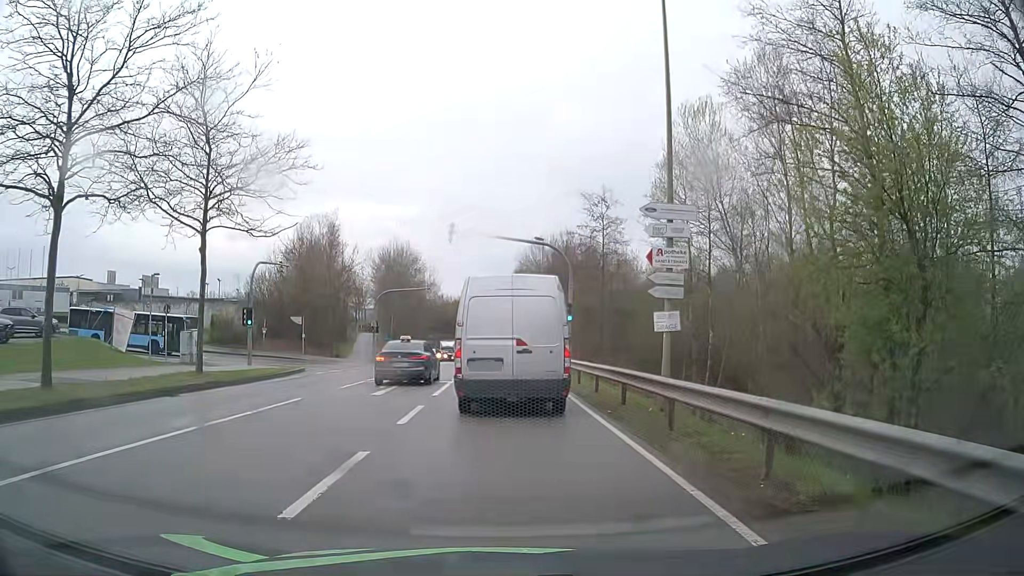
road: secondary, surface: asphalt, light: Day
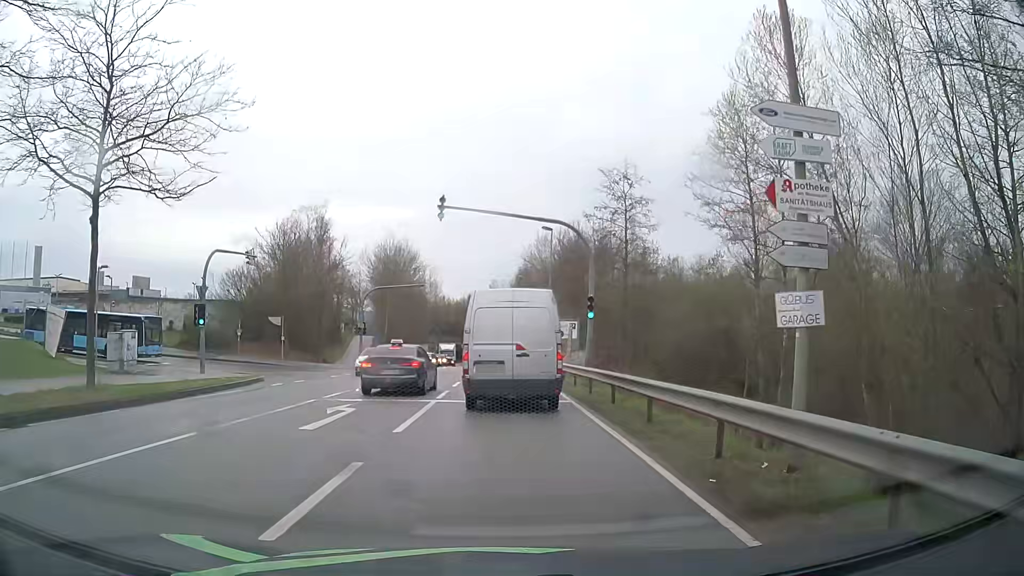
(0.0, +6.5) m; 0°
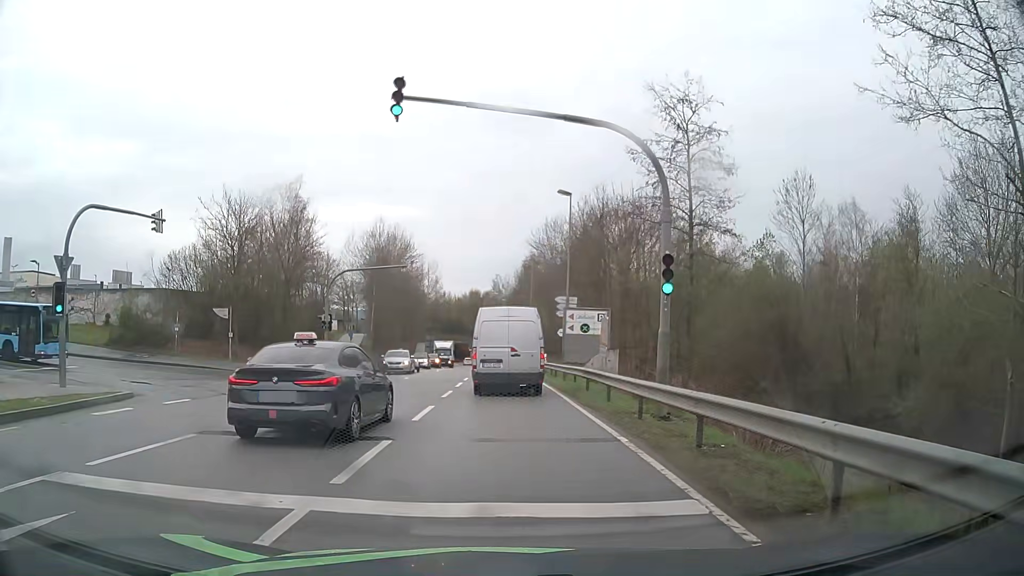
(-0.1, +11.3) m; -1°
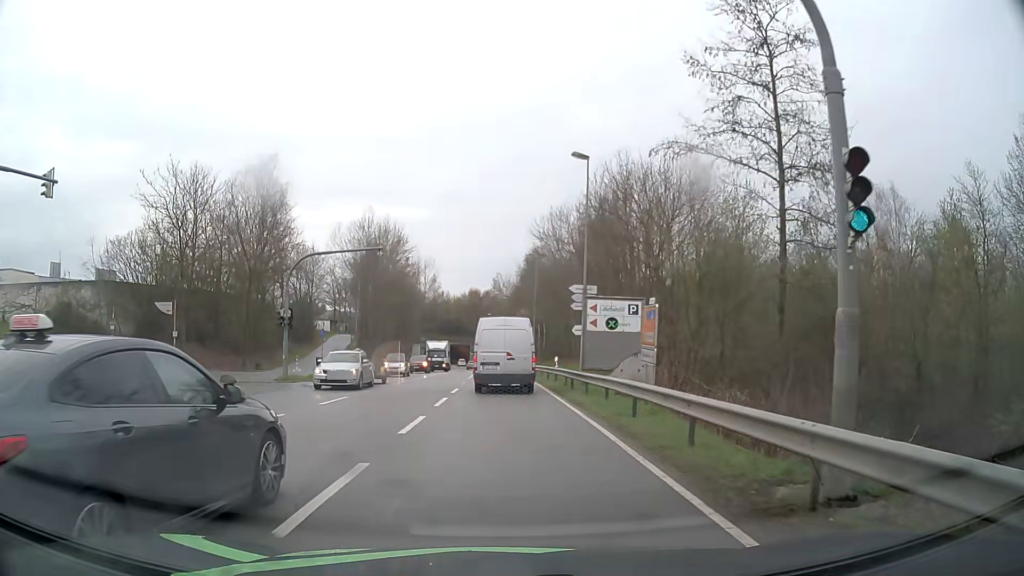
(+0.1, +7.8) m; +1°
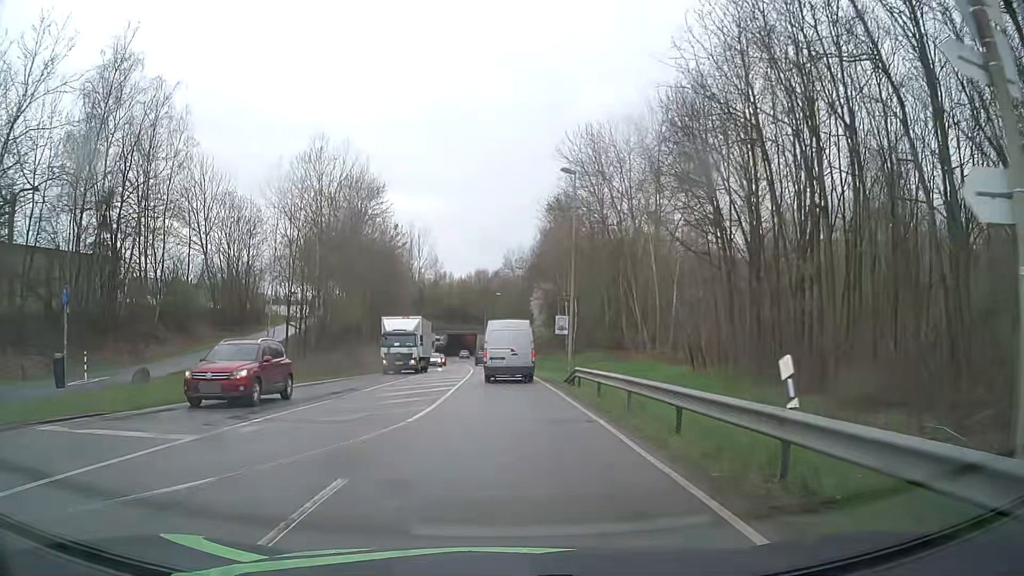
(-0.3, +25.7) m; -1°
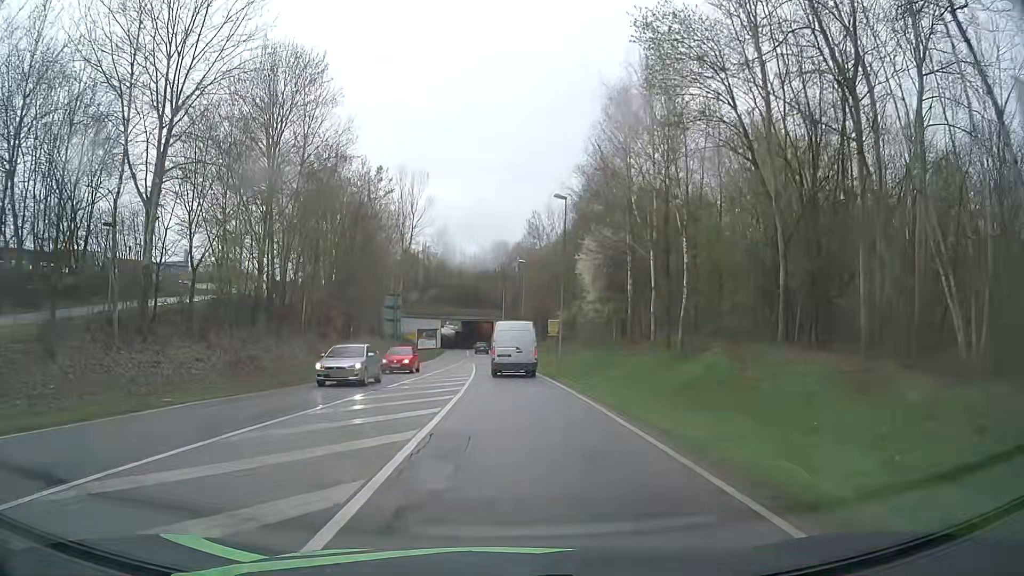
(-0.6, +30.4) m; -2°
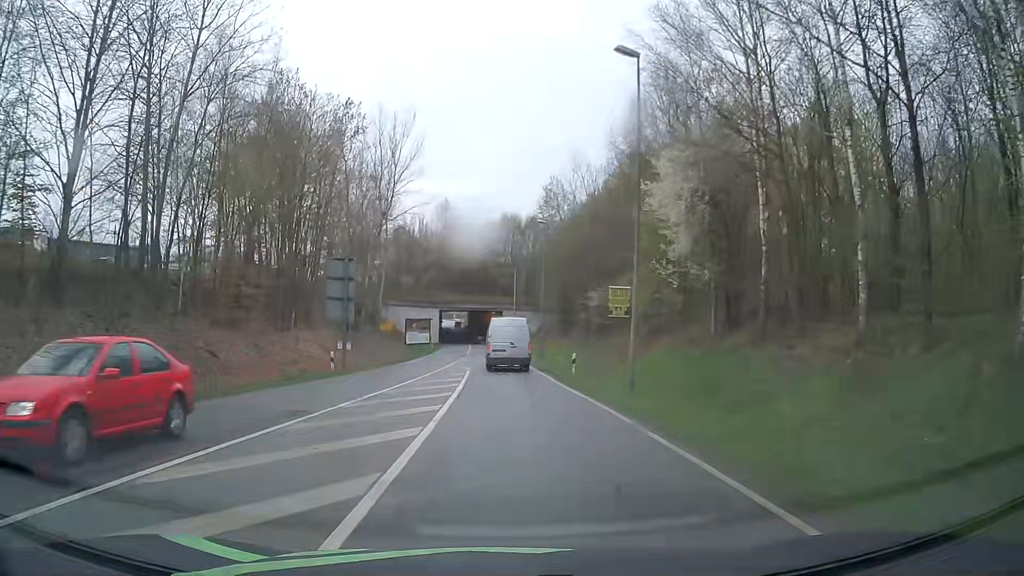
(-0.1, +20.1) m; -2°
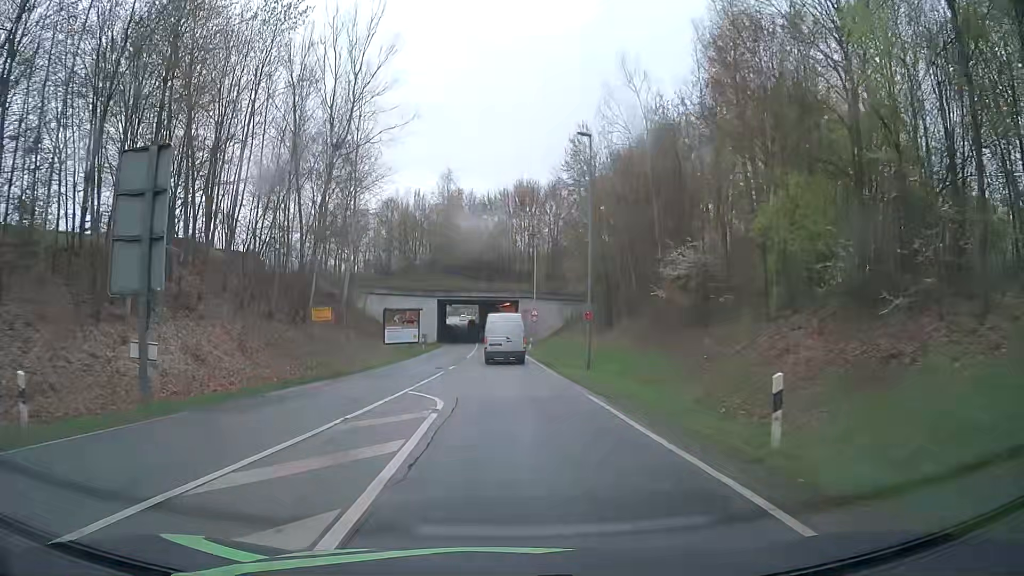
(+0.1, +21.1) m; 0°
